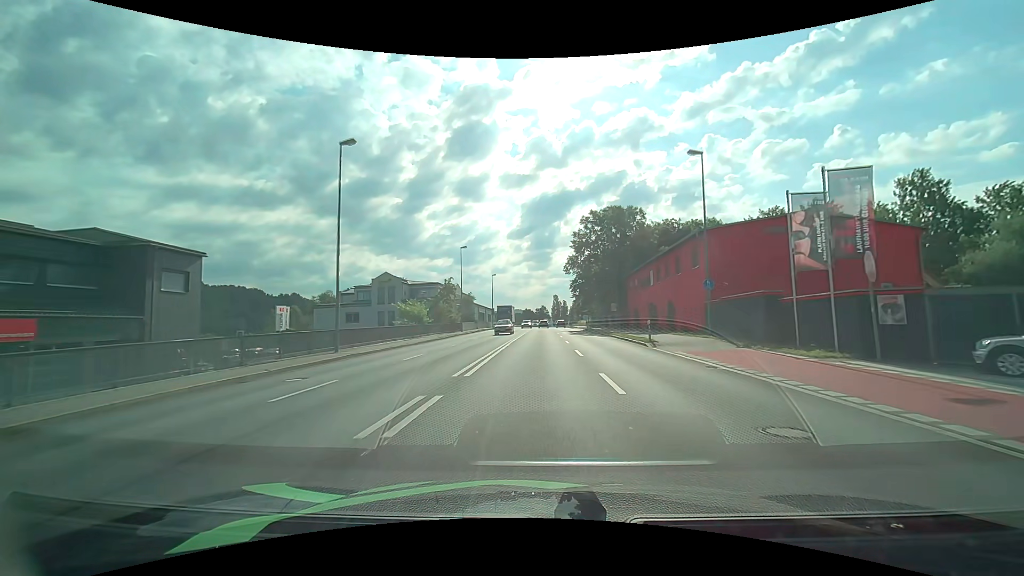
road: primary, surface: asphalt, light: Day
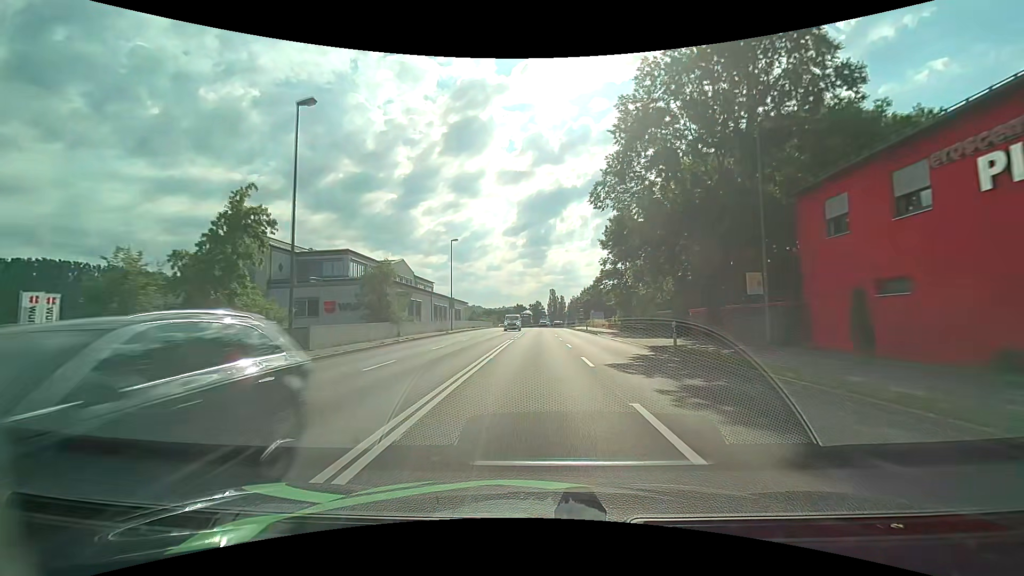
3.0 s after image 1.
(+0.2, +40.6) m; 0°
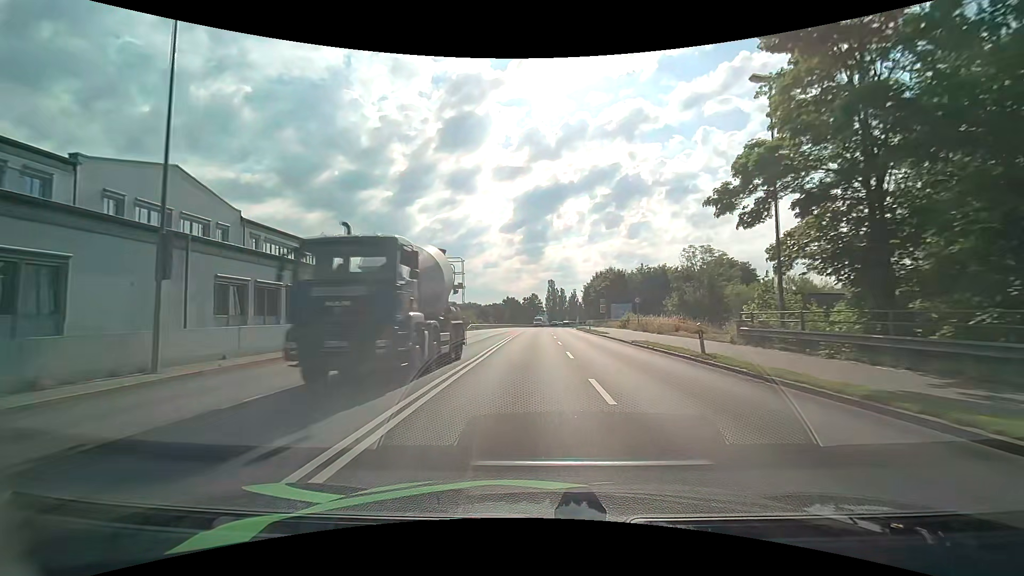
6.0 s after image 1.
(+0.5, +42.4) m; 0°
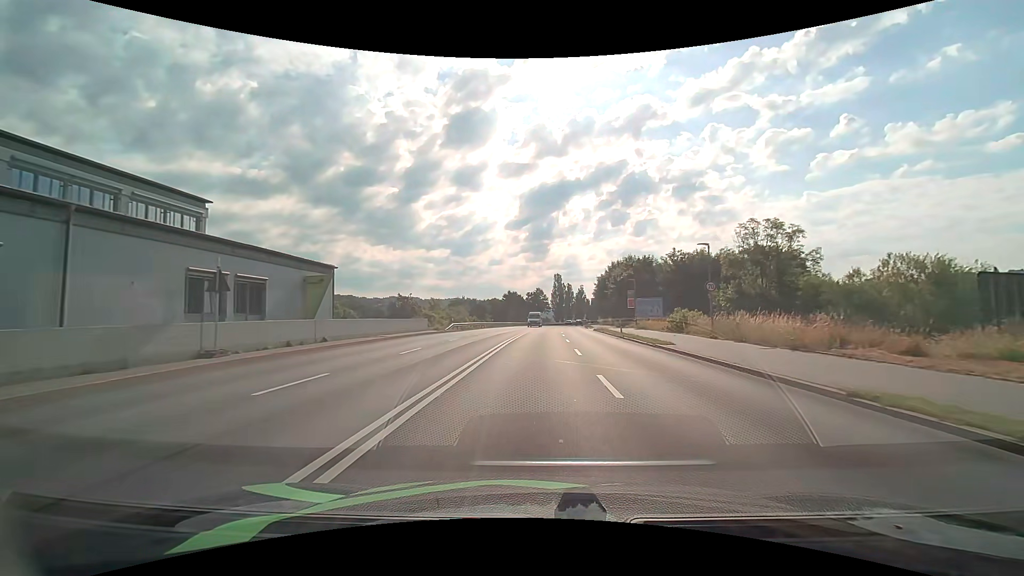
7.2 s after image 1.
(0.0, +17.5) m; 0°
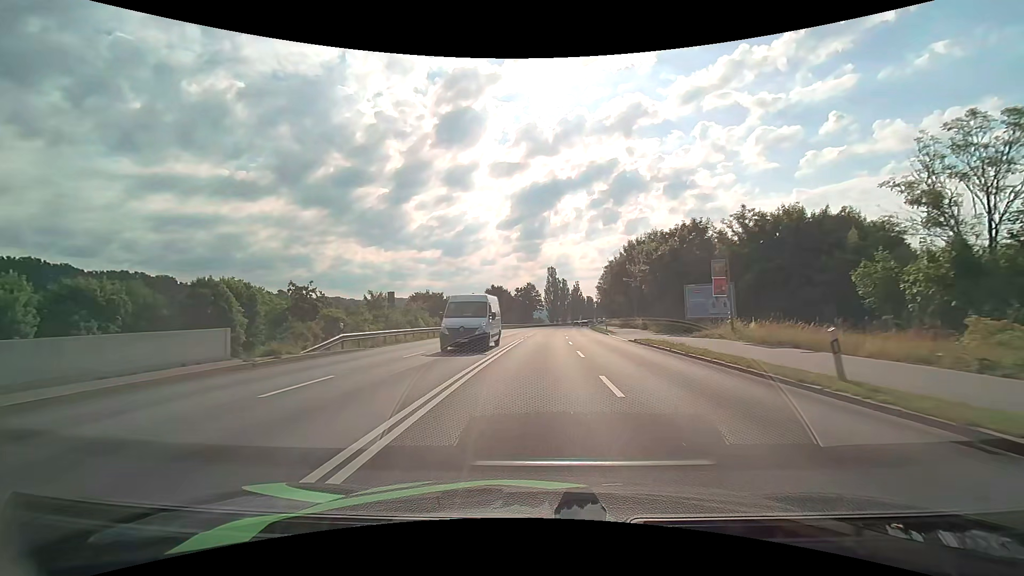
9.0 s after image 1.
(+0.3, +27.0) m; +1°
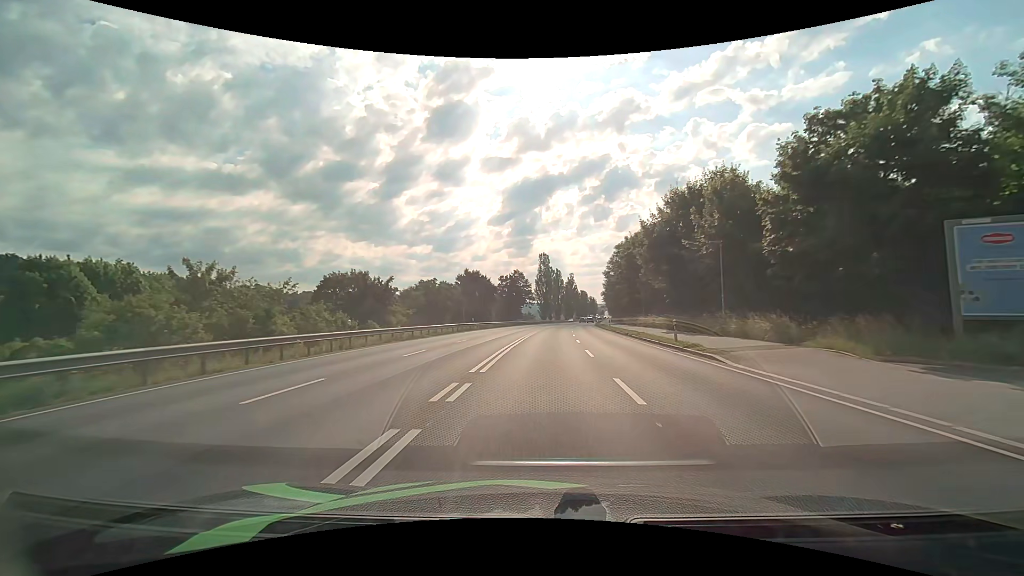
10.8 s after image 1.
(+0.1, +27.9) m; +1°
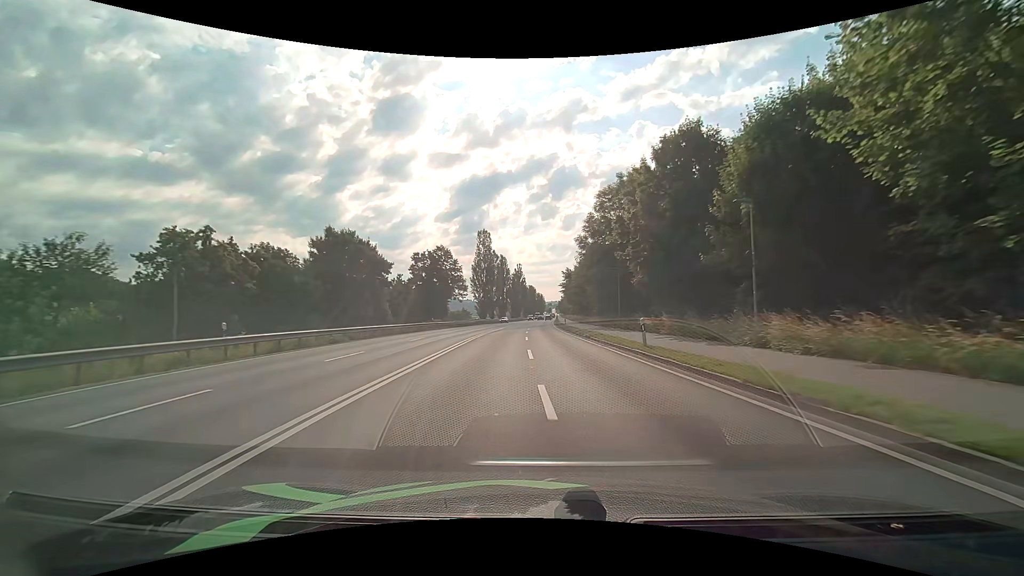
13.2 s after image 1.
(+1.9, +37.1) m; +6°
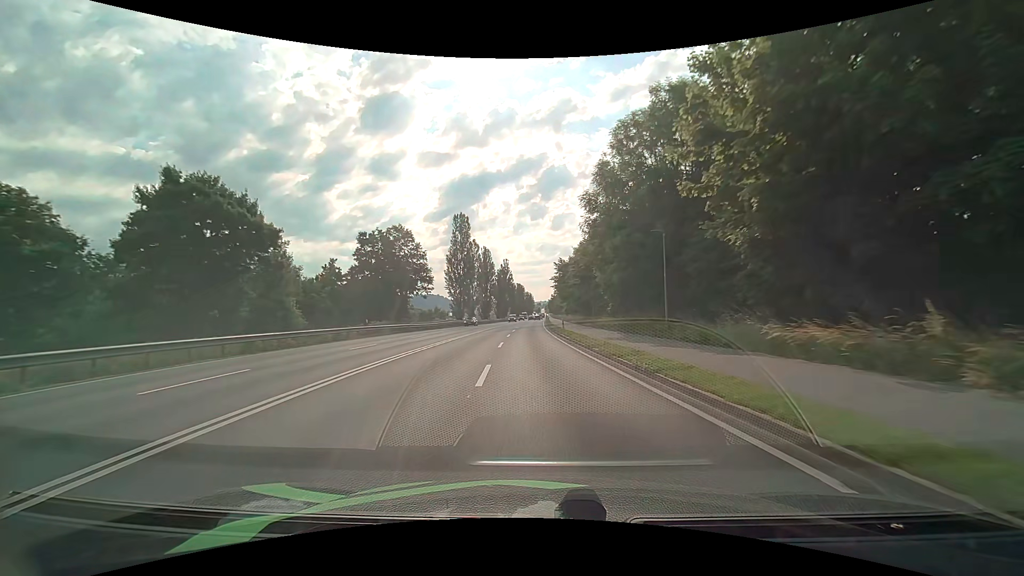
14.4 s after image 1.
(+0.2, +18.0) m; +1°
